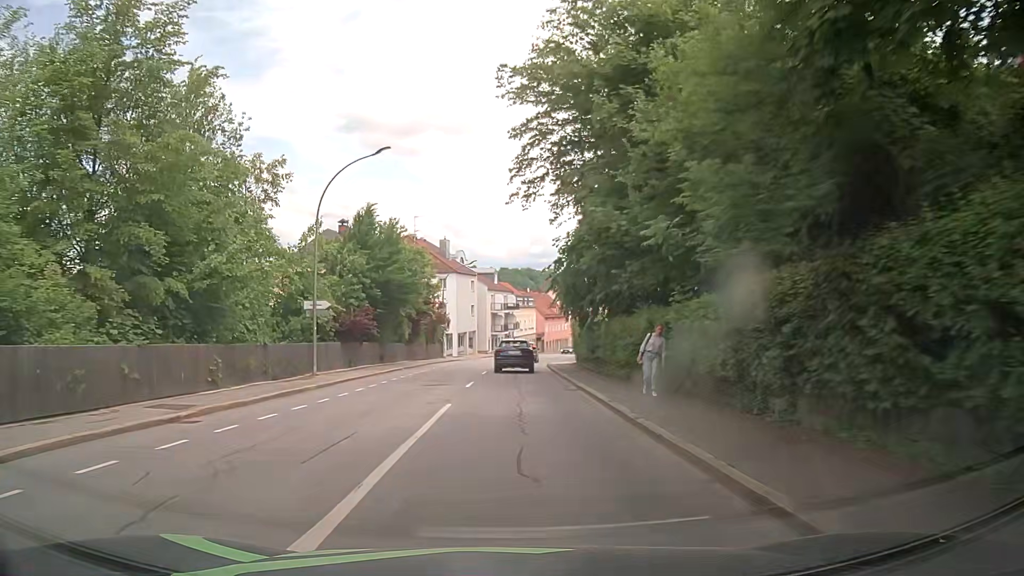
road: tertiary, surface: asphalt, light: Day
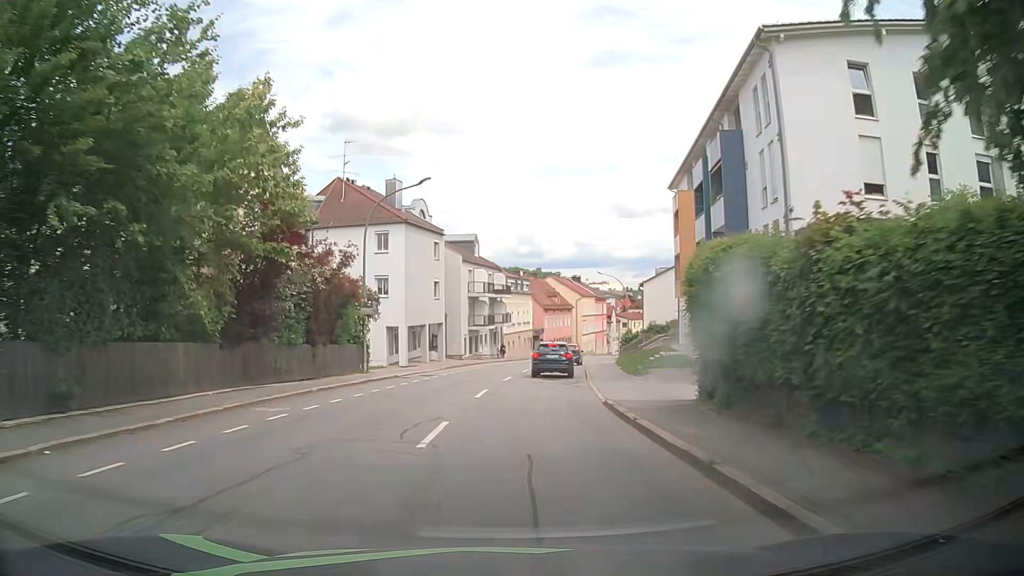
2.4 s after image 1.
(-0.1, +30.0) m; 0°
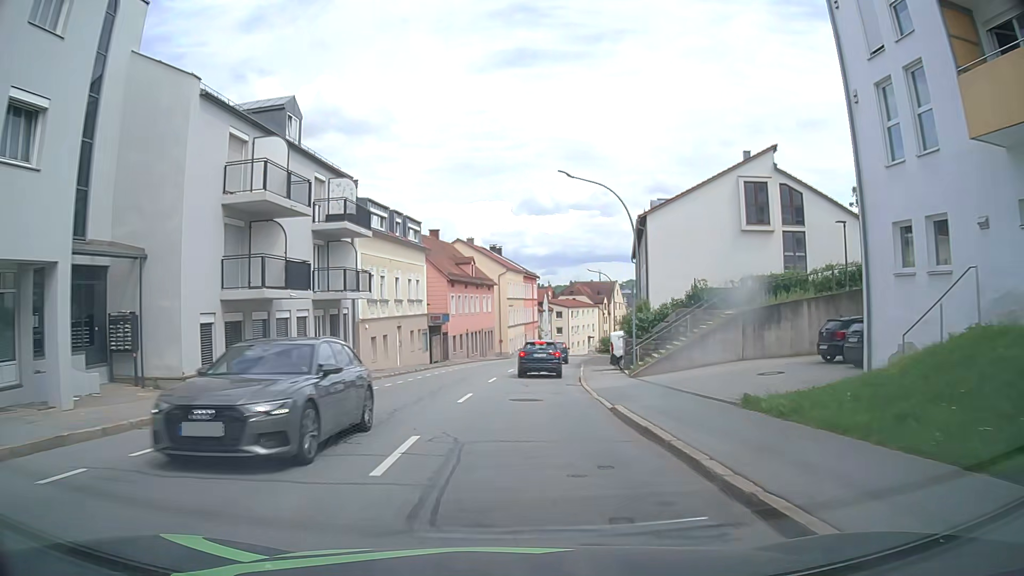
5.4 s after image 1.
(+2.3, +37.9) m; +6°
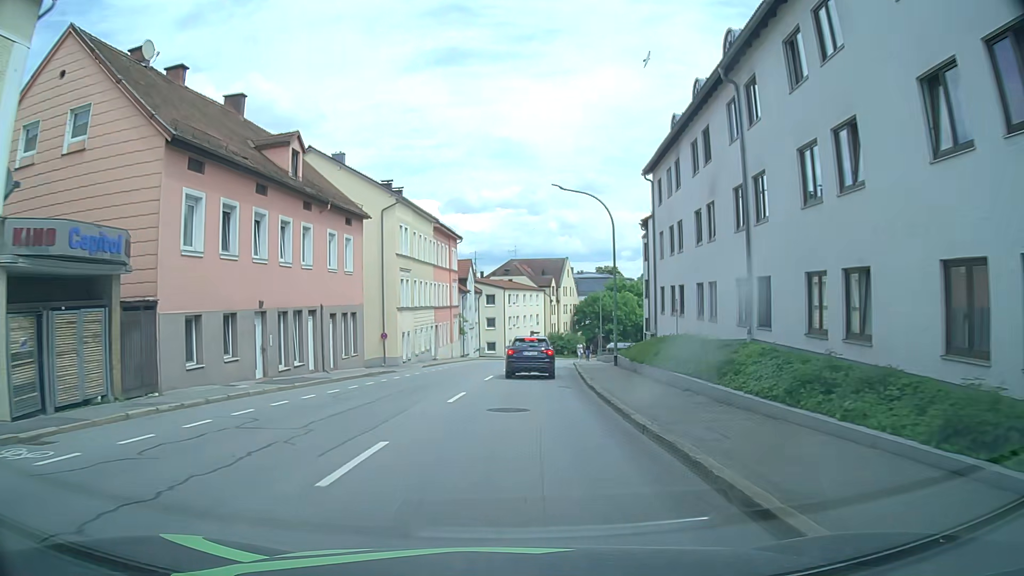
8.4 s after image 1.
(+2.8, +36.5) m; +8°
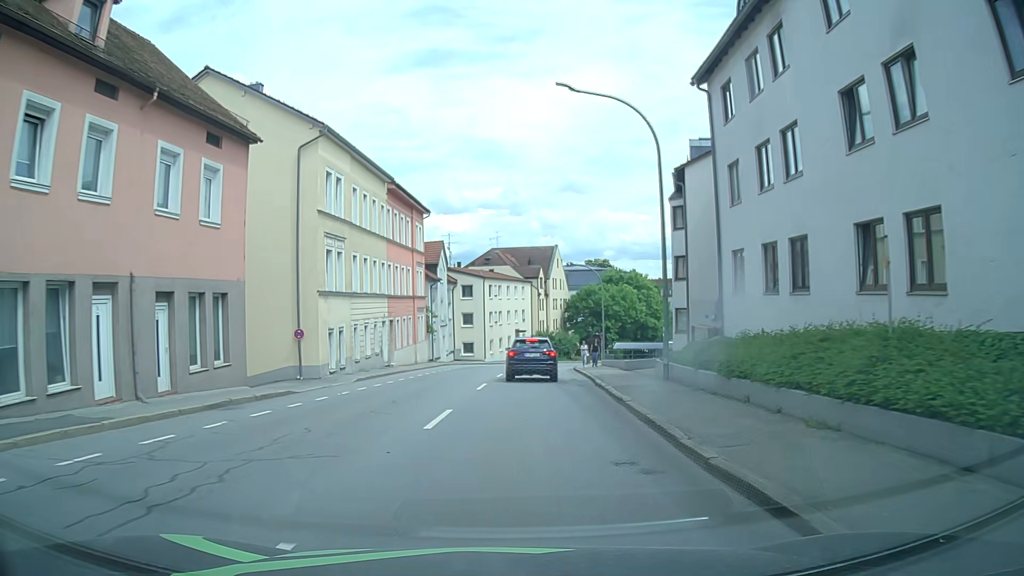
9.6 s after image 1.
(0.0, +13.6) m; +1°
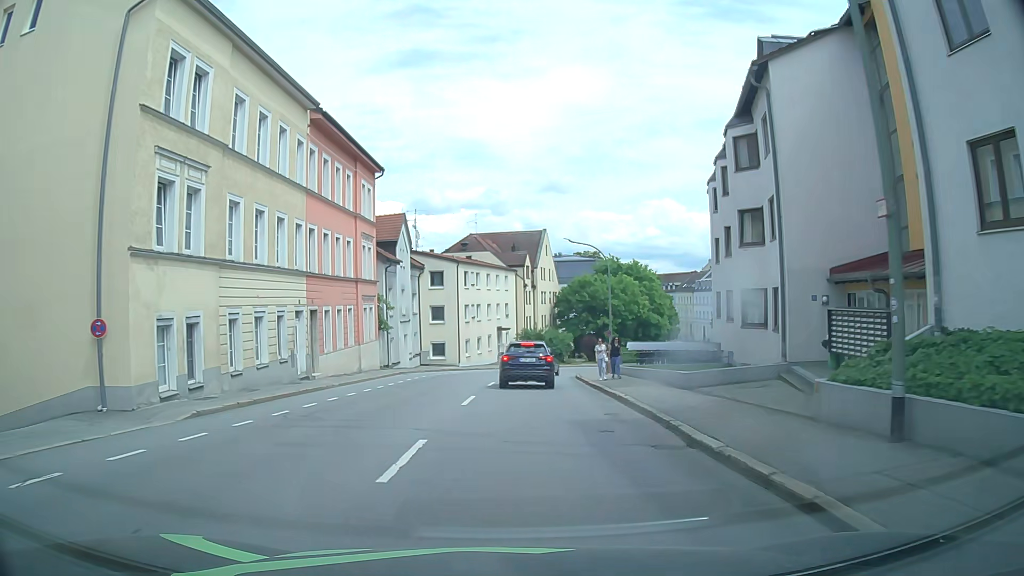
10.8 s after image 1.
(+0.2, +13.0) m; +2°
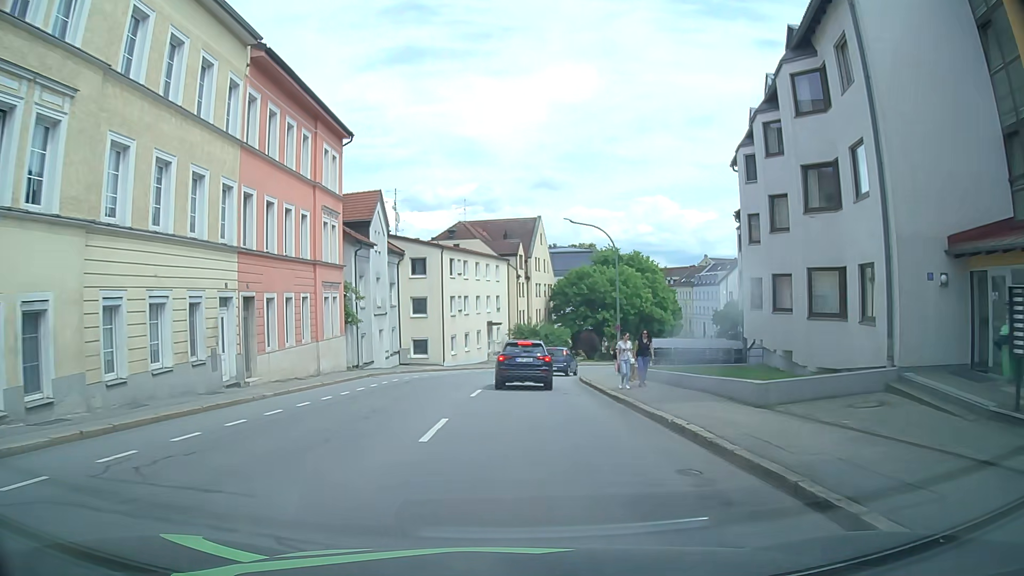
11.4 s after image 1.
(0.0, +6.2) m; +1°
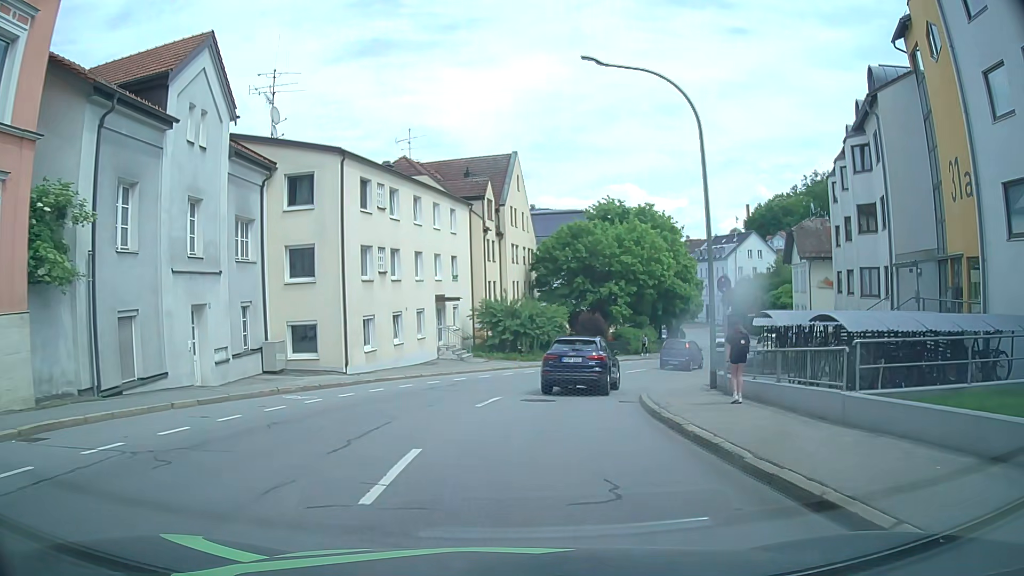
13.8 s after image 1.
(+0.3, +21.5) m; +2°
(0, +10) (+2, +20) (+5, +29) (+10, +38) (+15, +47) (+19, +56) (+22, +65) (+26, +75) (+28, +84) (+29, +94) m
